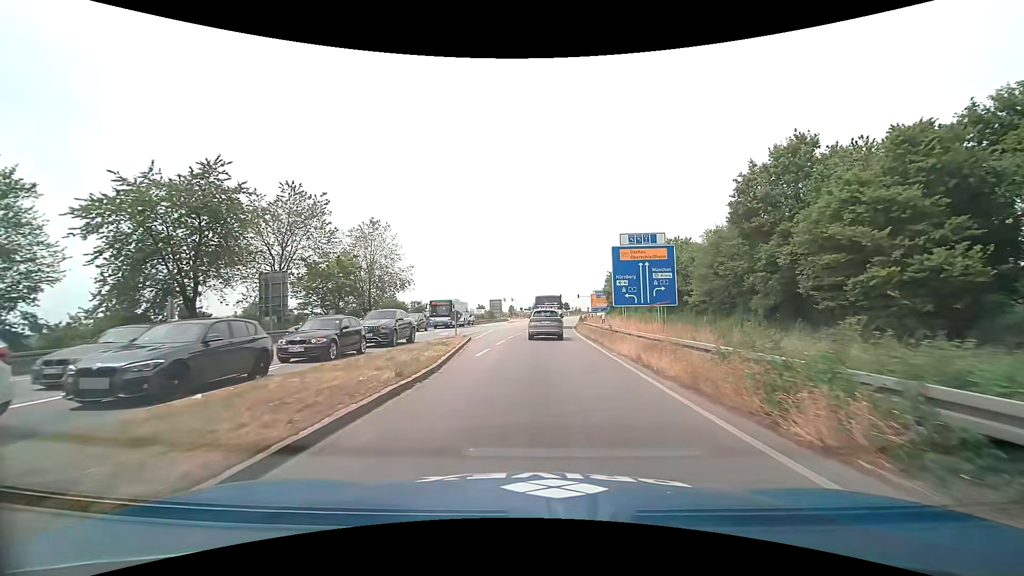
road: primary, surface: asphalt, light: Day
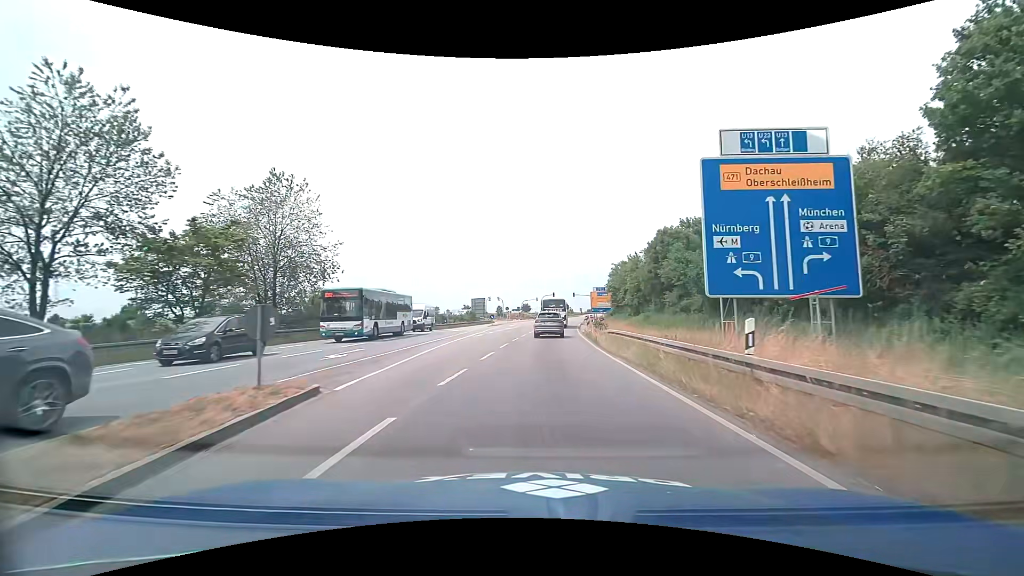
(+0.1, +19.1) m; +1°
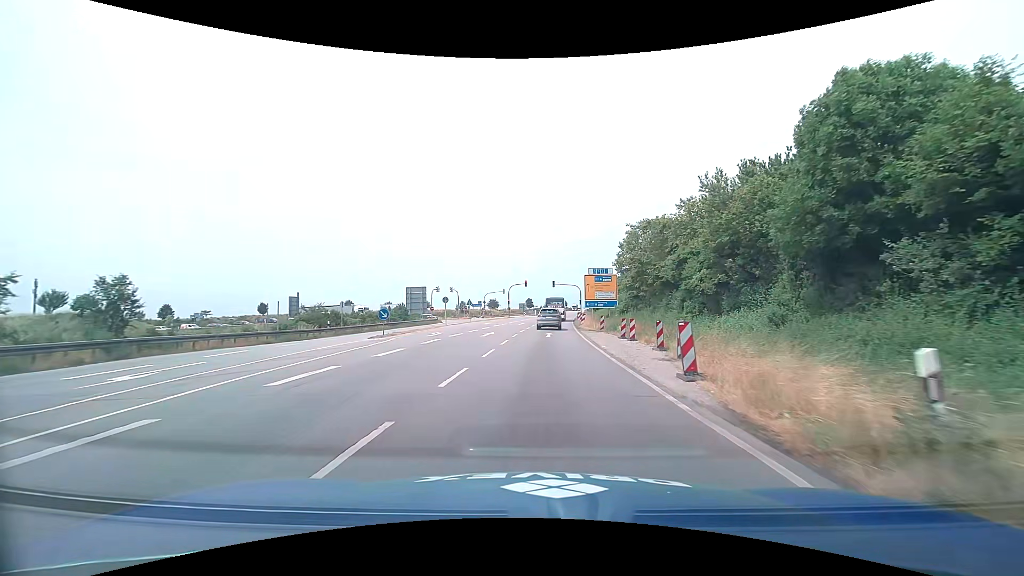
(+1.2, +36.5) m; +3°
(0, +10) (0, +20) (+1, +30) (+1, +40) (+2, +50) (+3, +60) (+4, +70) (+5, +80) (+6, +90) (+7, +100) m
